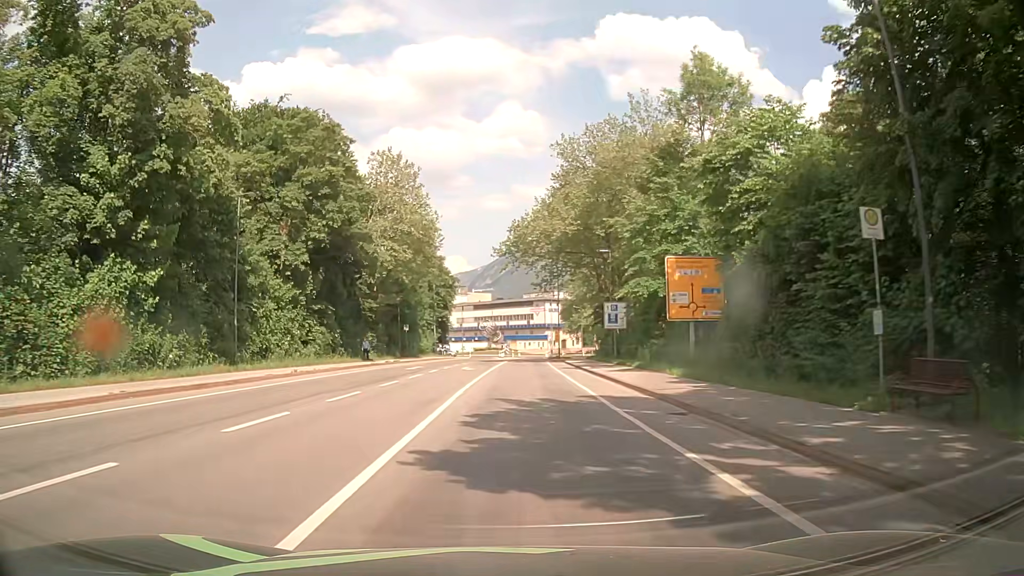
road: primary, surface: asphalt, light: Day
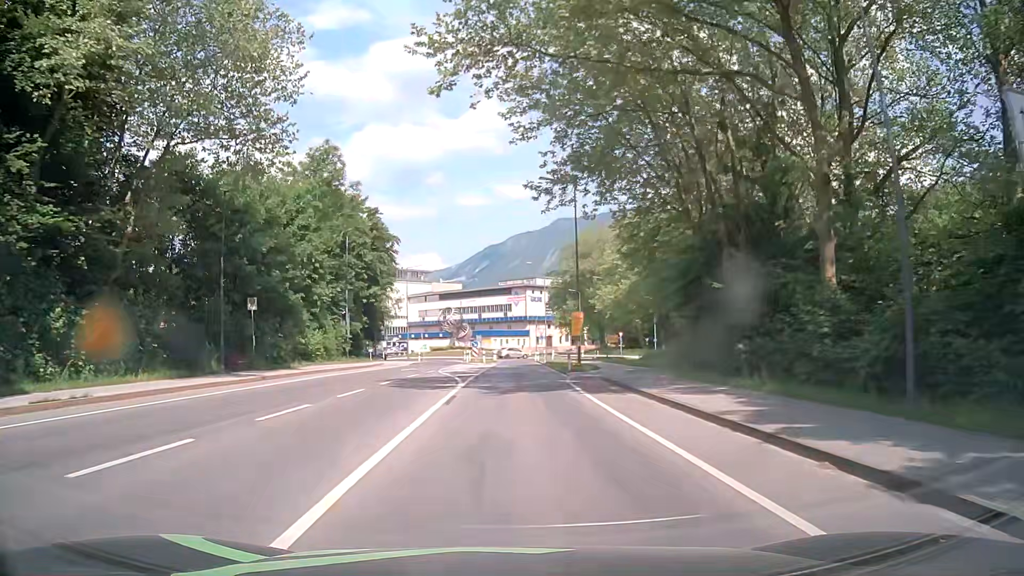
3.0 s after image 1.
(+0.2, +40.2) m; +3°
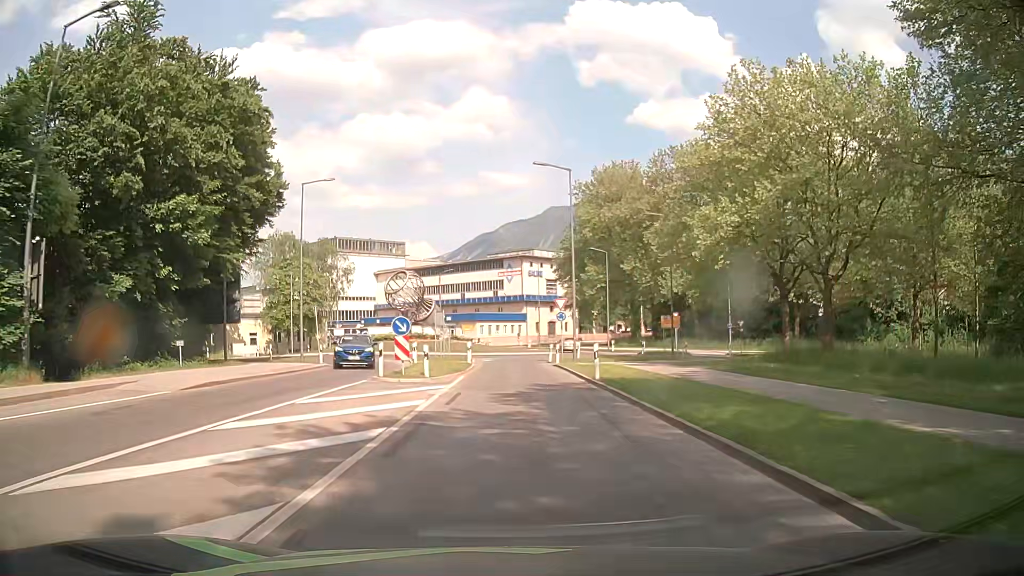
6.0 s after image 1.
(-0.6, +37.5) m; -1°
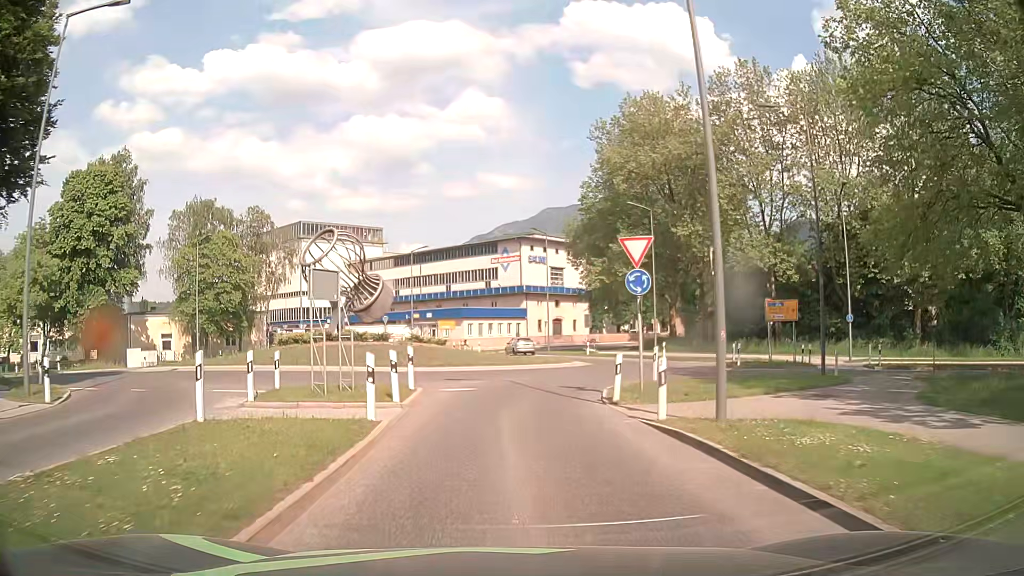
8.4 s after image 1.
(+0.2, +24.2) m; +1°
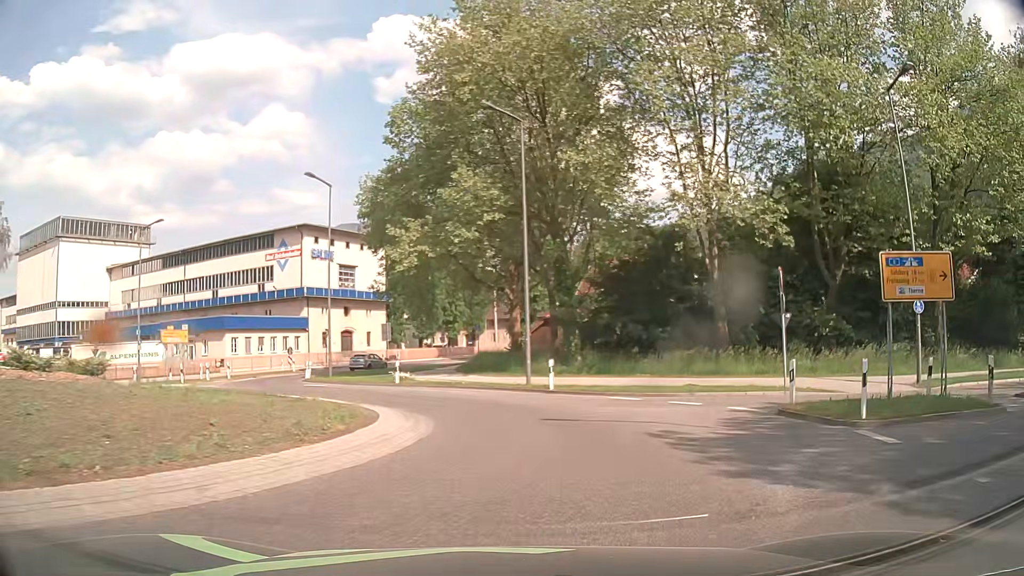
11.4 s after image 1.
(+1.1, +22.3) m; +17°
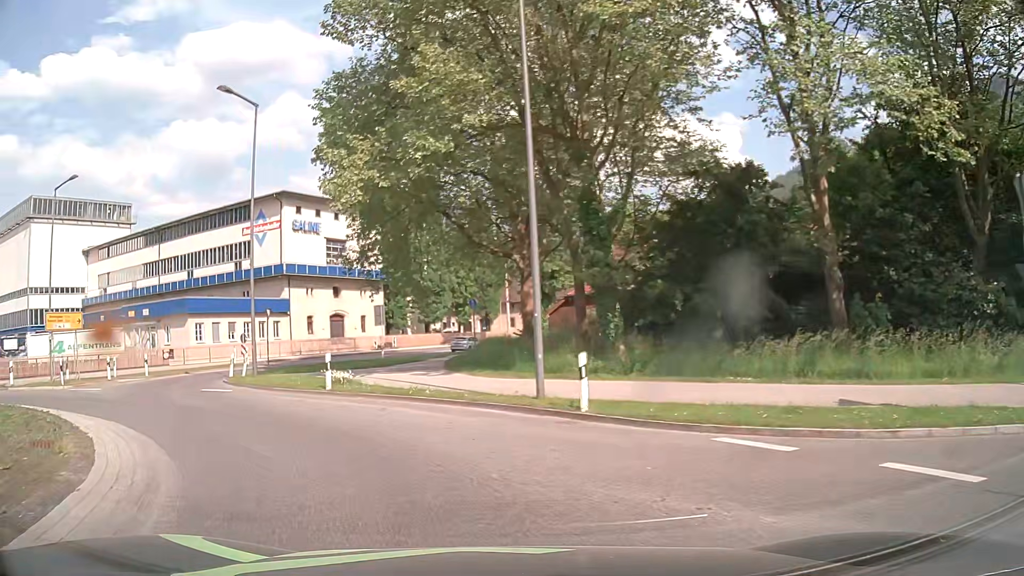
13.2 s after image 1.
(+0.5, +11.4) m; -2°
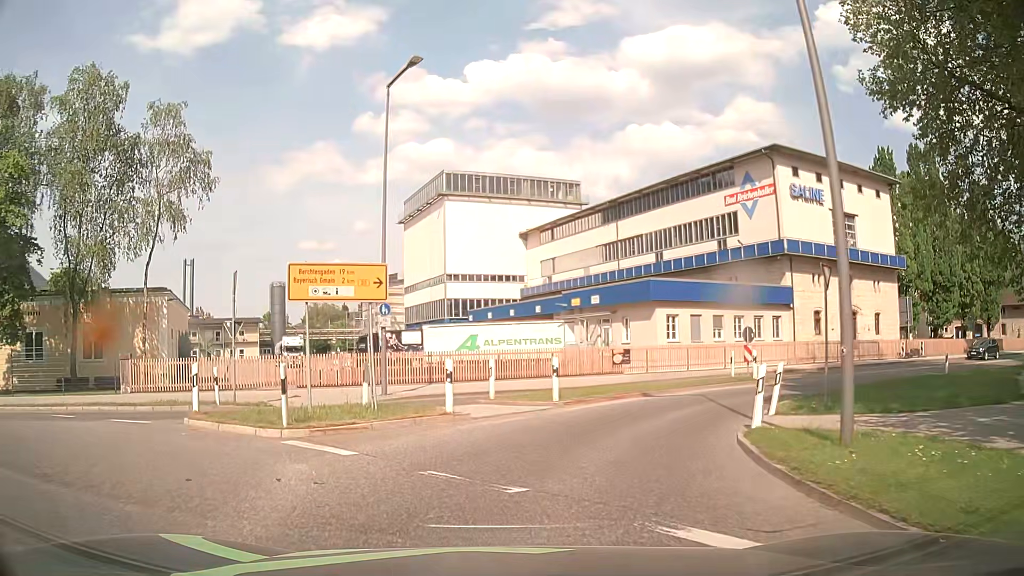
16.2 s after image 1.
(-6.2, +15.5) m; -41°
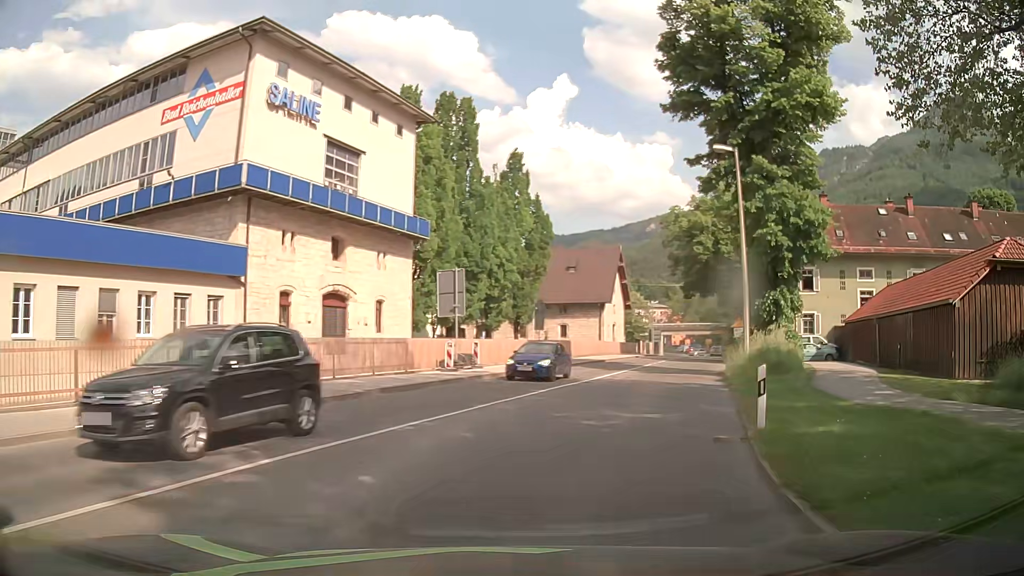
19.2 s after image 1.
(+7.5, +20.4) m; +46°
(+1, +10) (+4, +20) (+7, +29) (+10, +39) (+14, +48) (+17, +57) (+21, +67) (+24, +76) (+28, +85) (+32, +94) m
